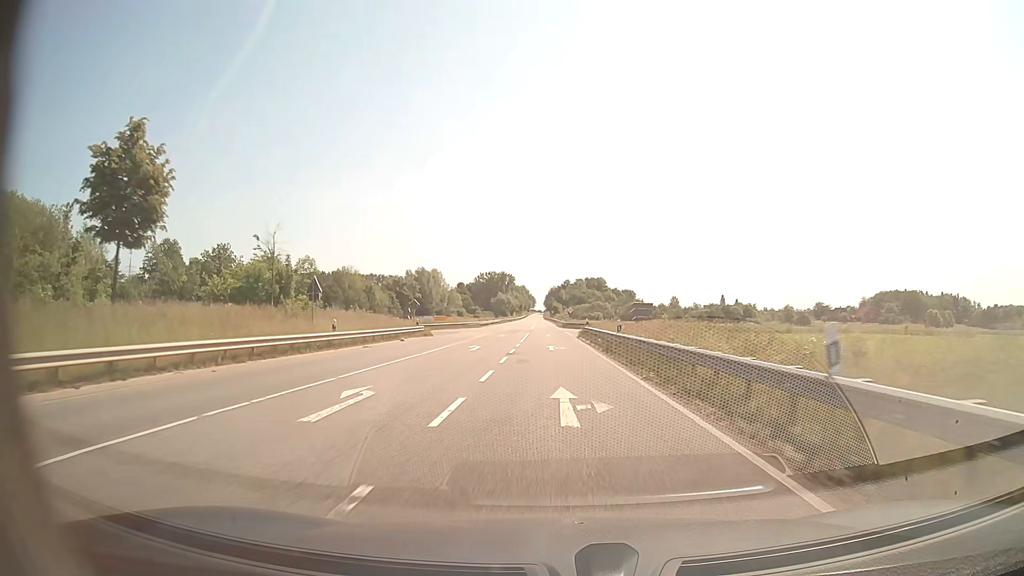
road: secondary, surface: asphalt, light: Day
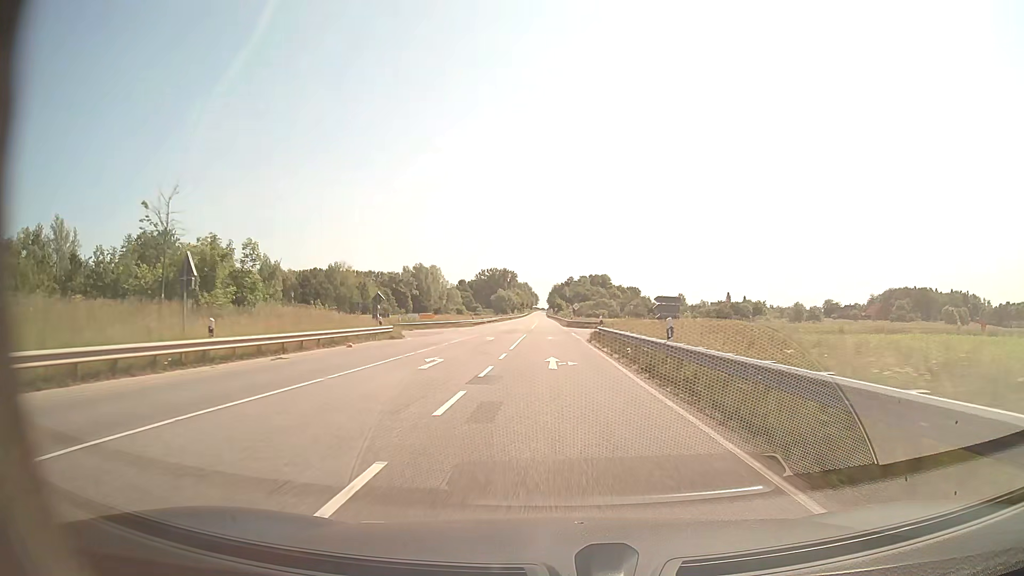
(0.0, +11.3) m; 0°
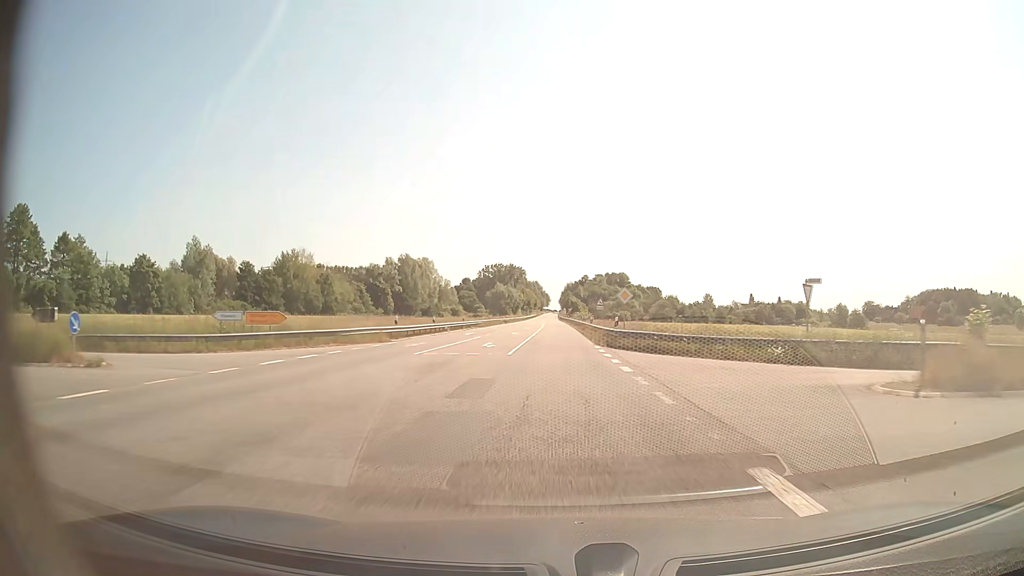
(-0.4, +45.8) m; -1°
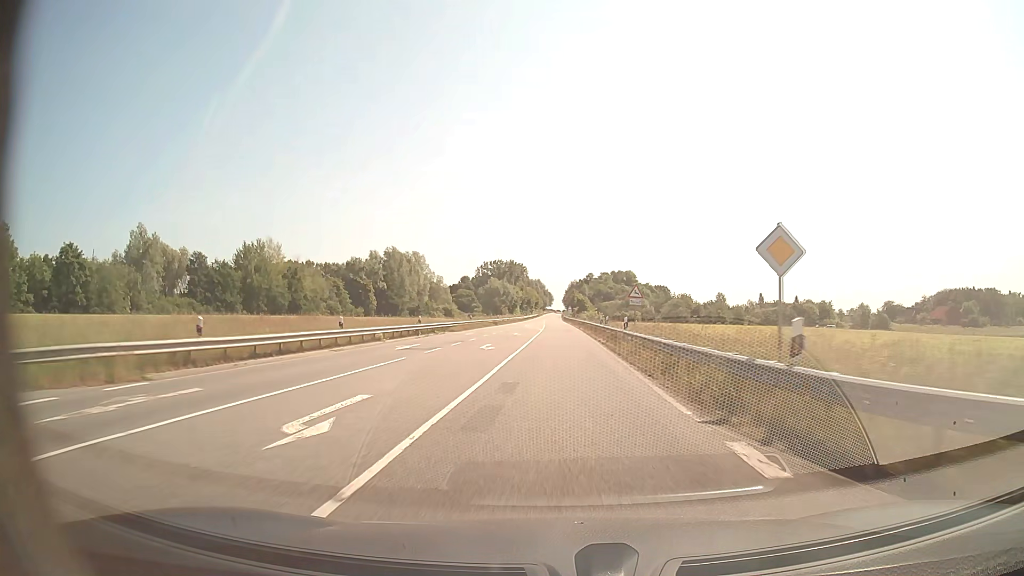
(-0.1, +23.1) m; 0°
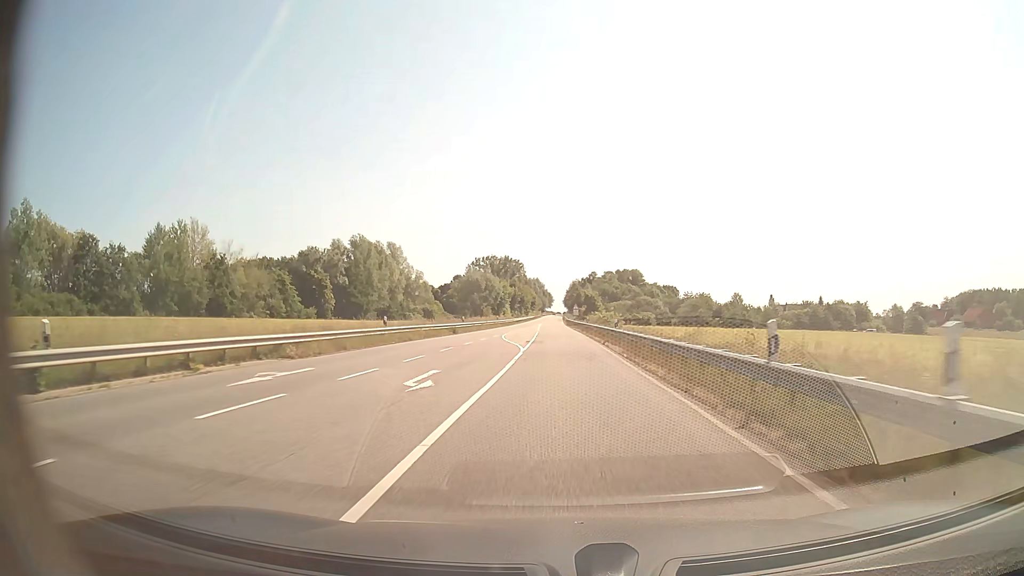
(0.0, +34.7) m; 0°
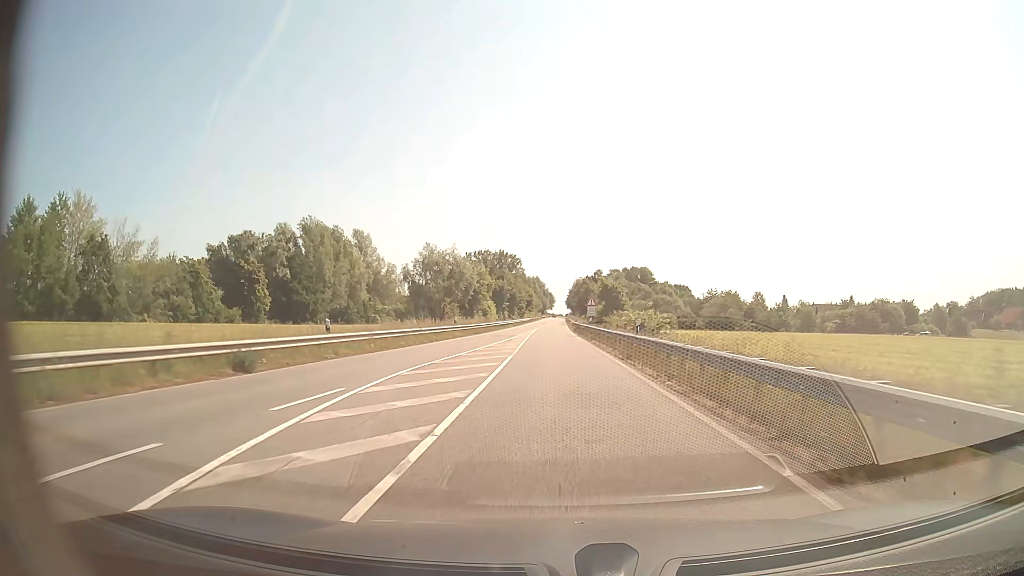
(0.0, +34.8) m; 0°
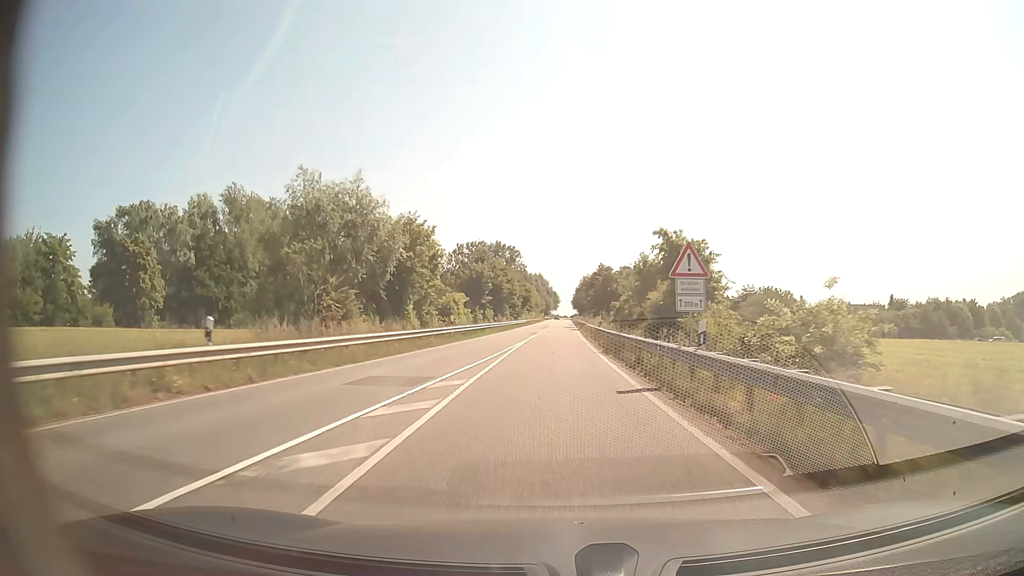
(-0.2, +34.8) m; 0°
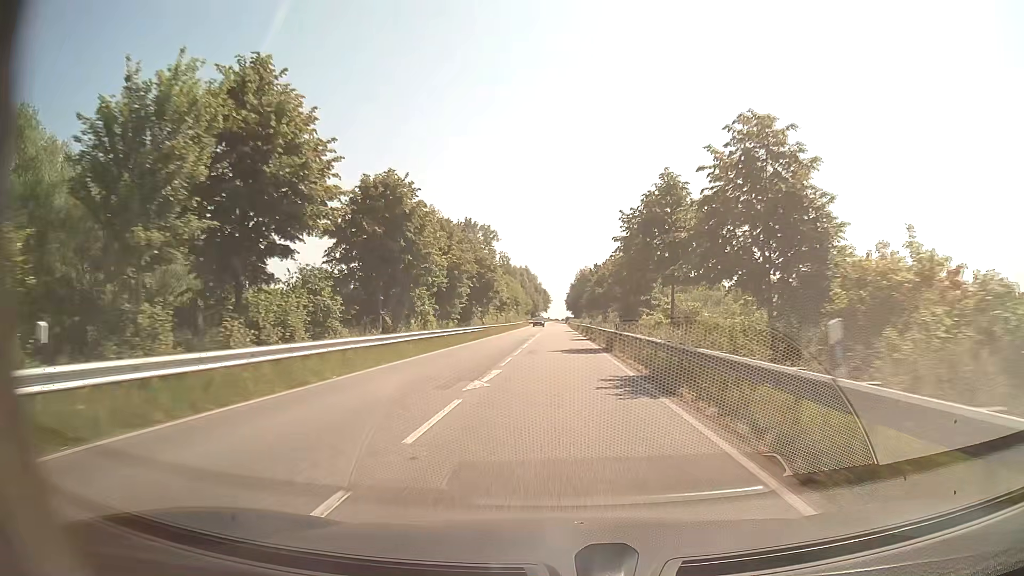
(+0.2, +58.0) m; +1°
(0, +10) (0, +20) (0, +30) (0, +40) (0, +50) (0, +60) (0, +70) (0, +80) (0, +90) (0, +100) m
